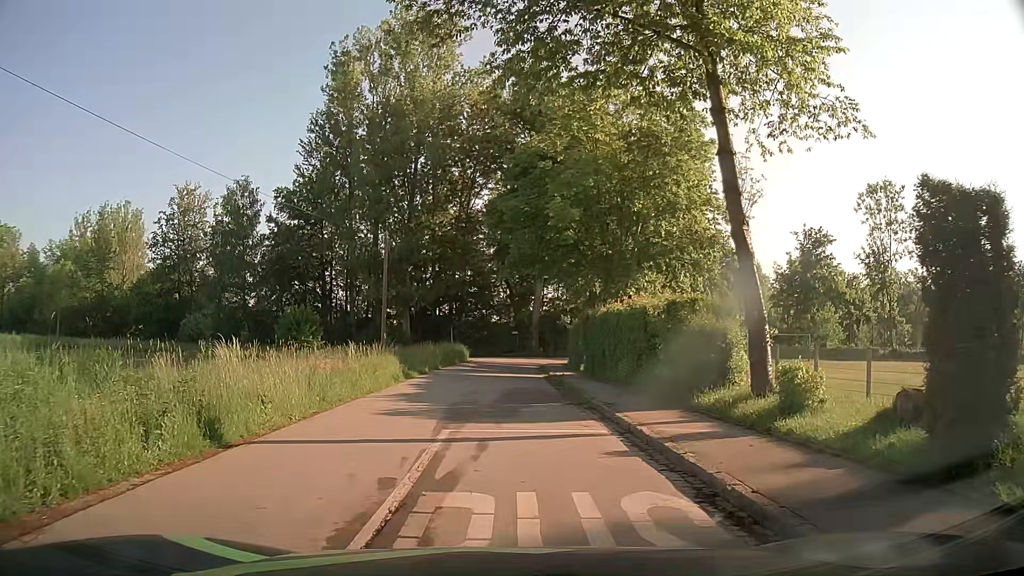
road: residential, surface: asphalt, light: Day
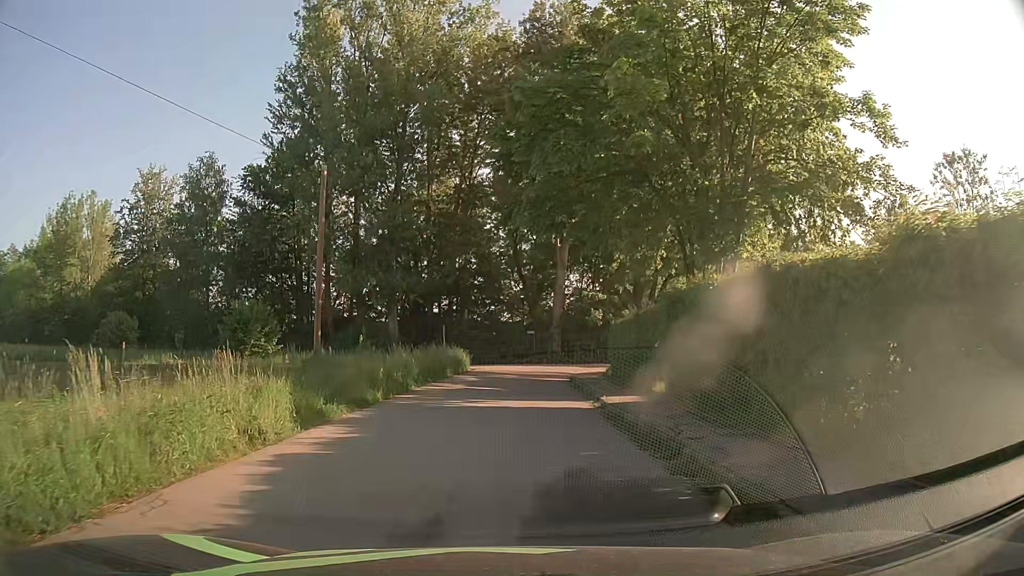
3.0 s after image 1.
(-0.2, +13.8) m; 0°
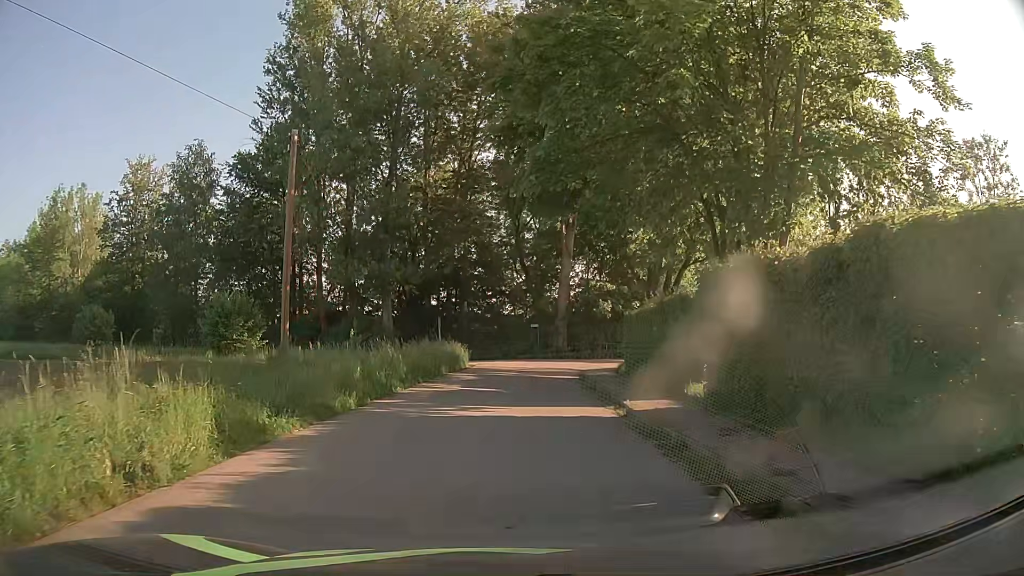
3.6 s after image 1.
(-0.1, +3.2) m; -1°
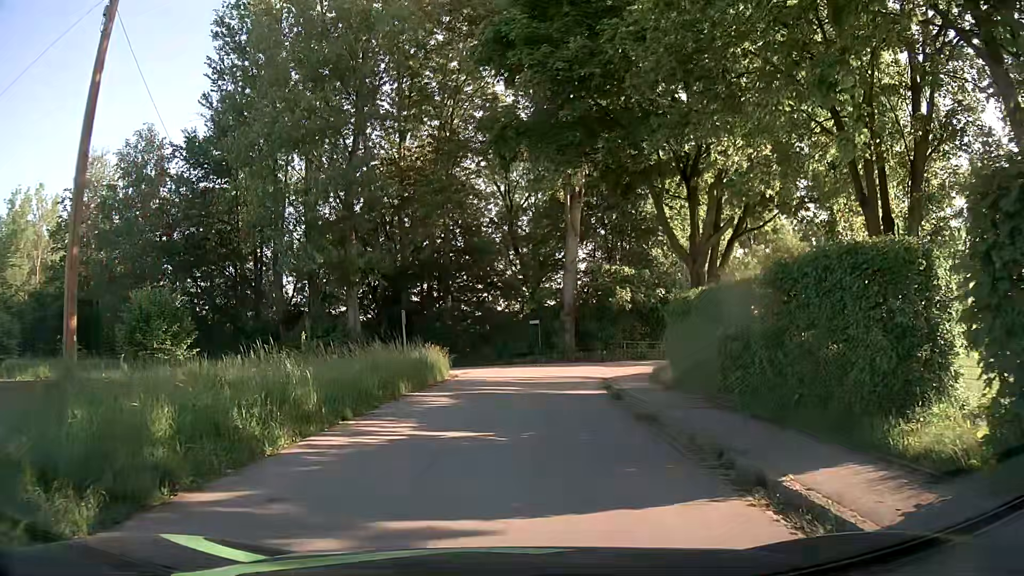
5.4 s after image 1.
(0.0, +8.8) m; 0°
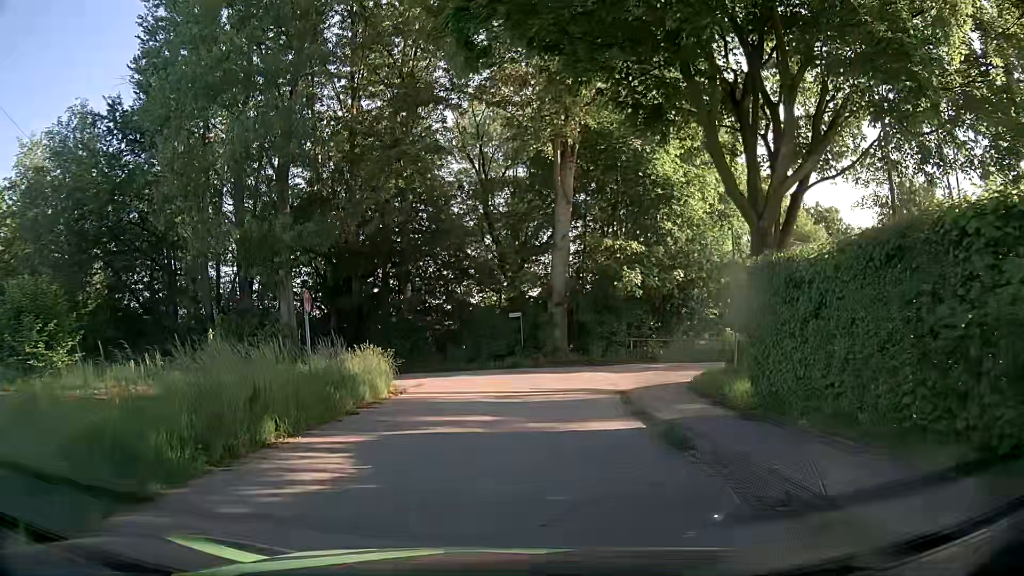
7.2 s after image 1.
(+0.2, +8.2) m; +1°
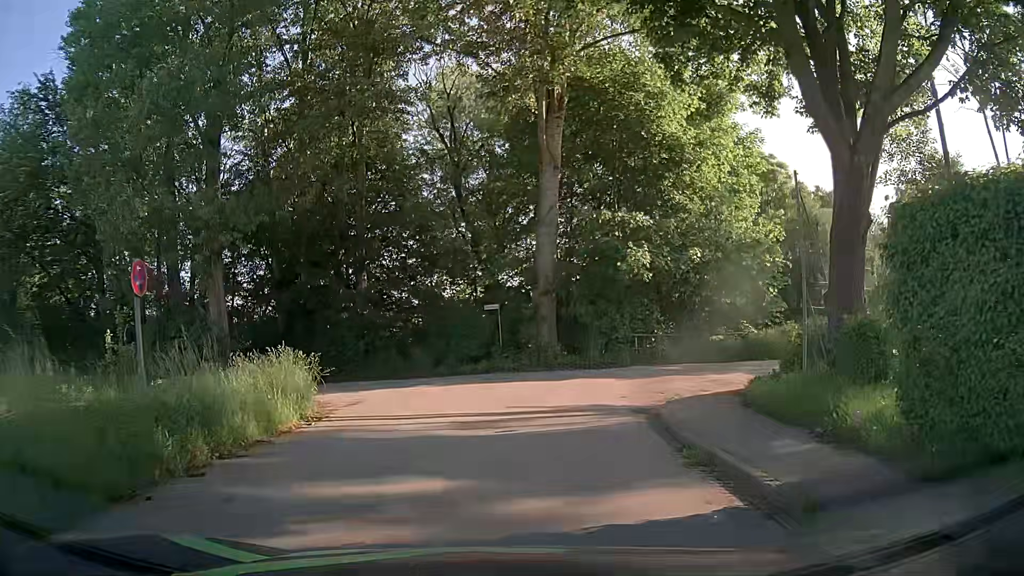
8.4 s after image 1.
(+0.2, +5.5) m; +2°
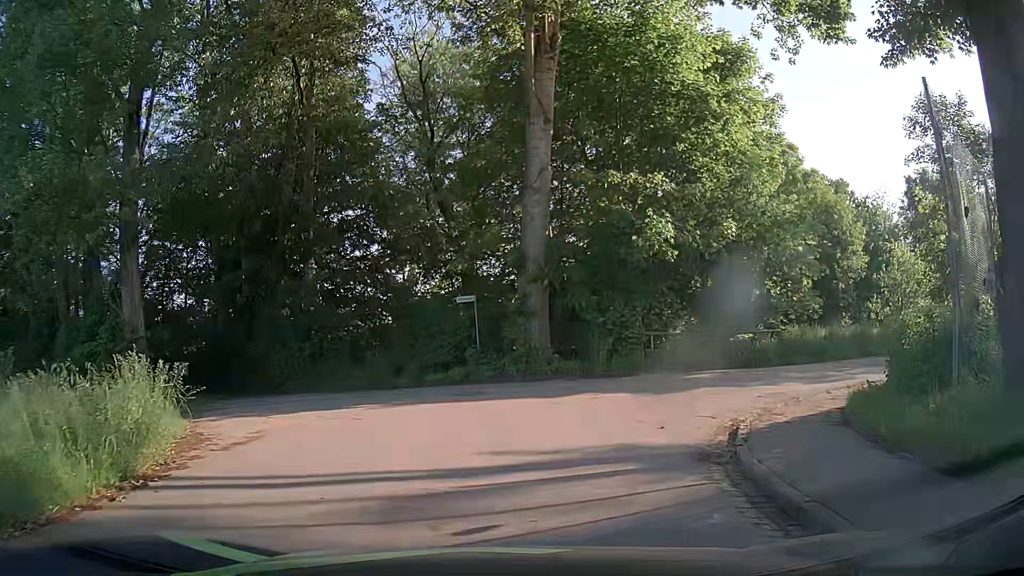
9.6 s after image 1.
(+0.1, +5.2) m; +2°
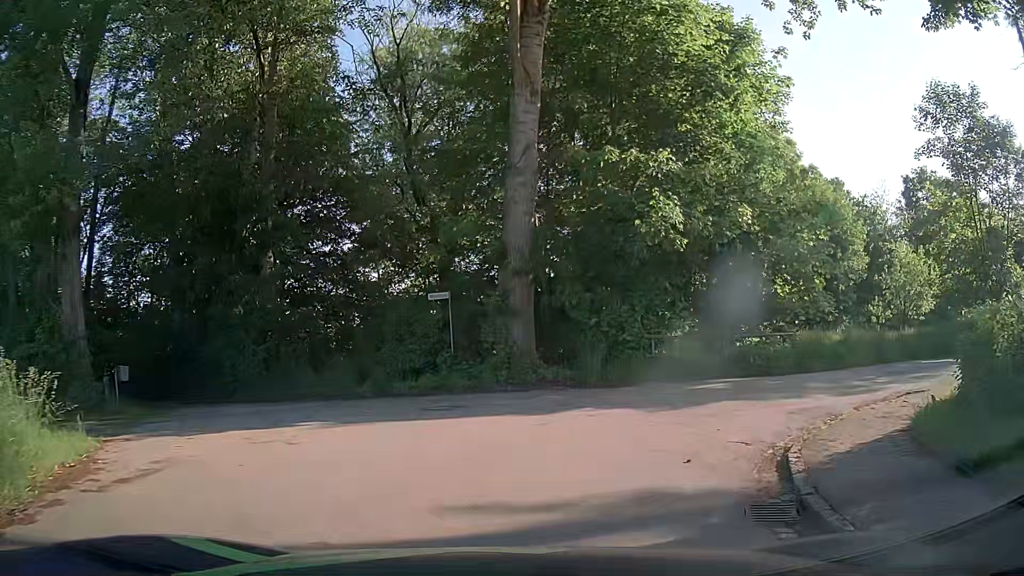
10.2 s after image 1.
(0.0, +2.4) m; +2°
